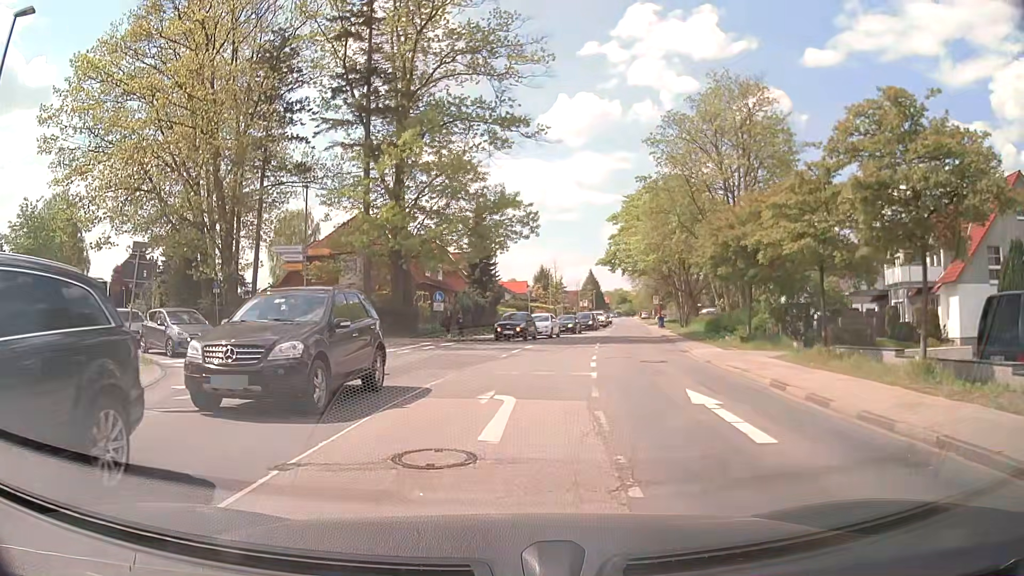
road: tertiary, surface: asphalt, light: Day
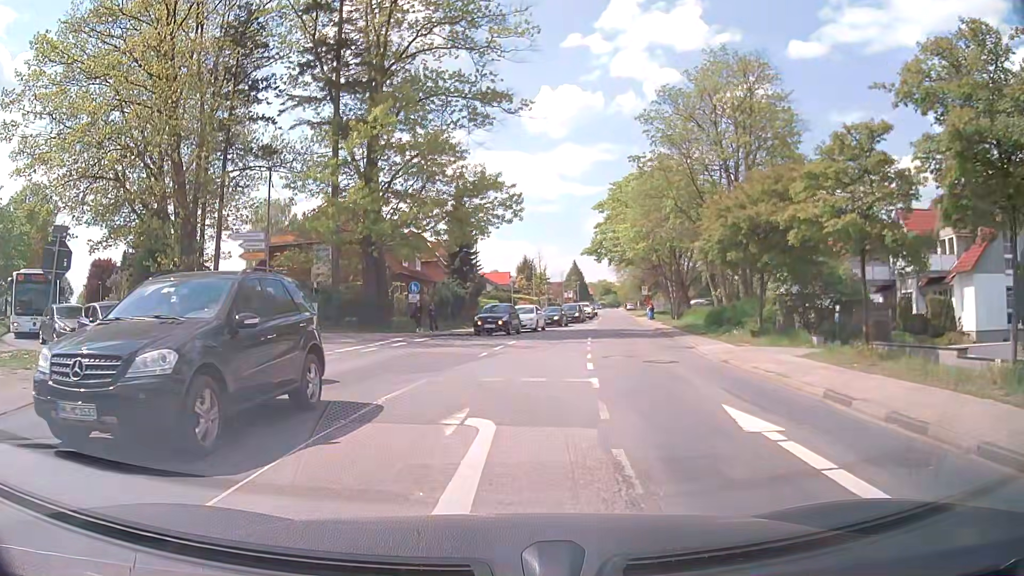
(+0.1, +2.9) m; +3°
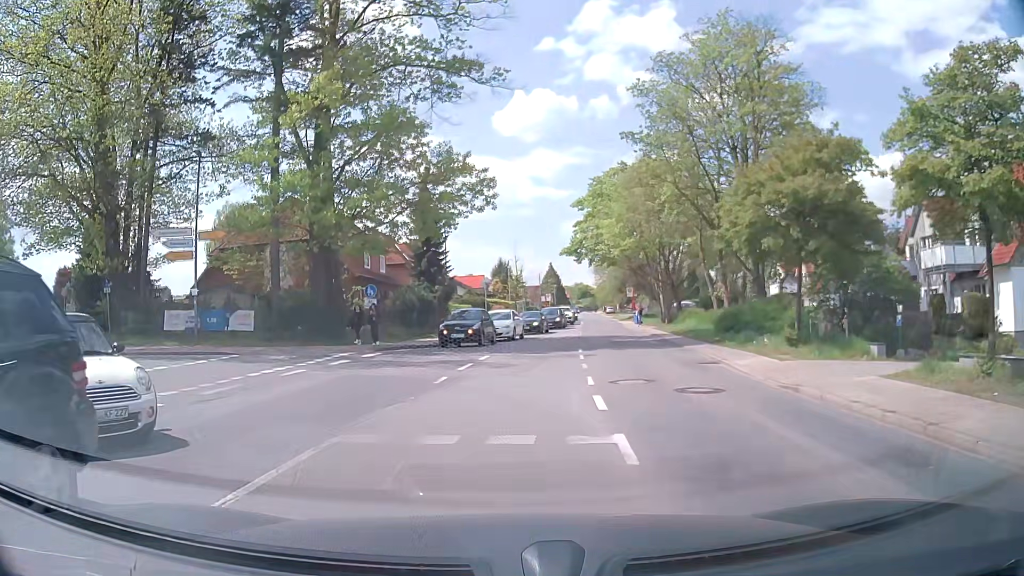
(+0.1, +5.1) m; +2°
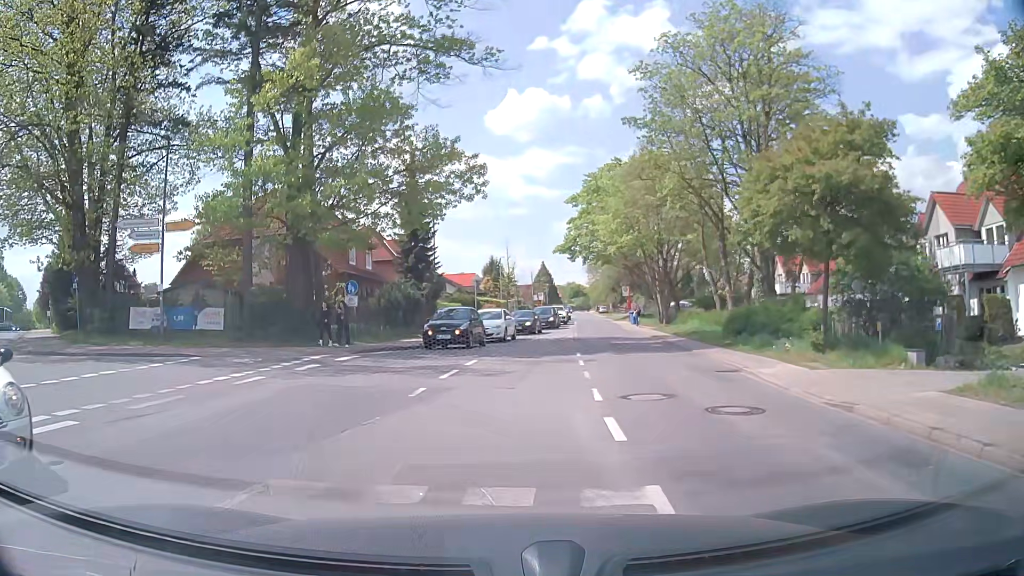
(0.0, +2.1) m; -1°
